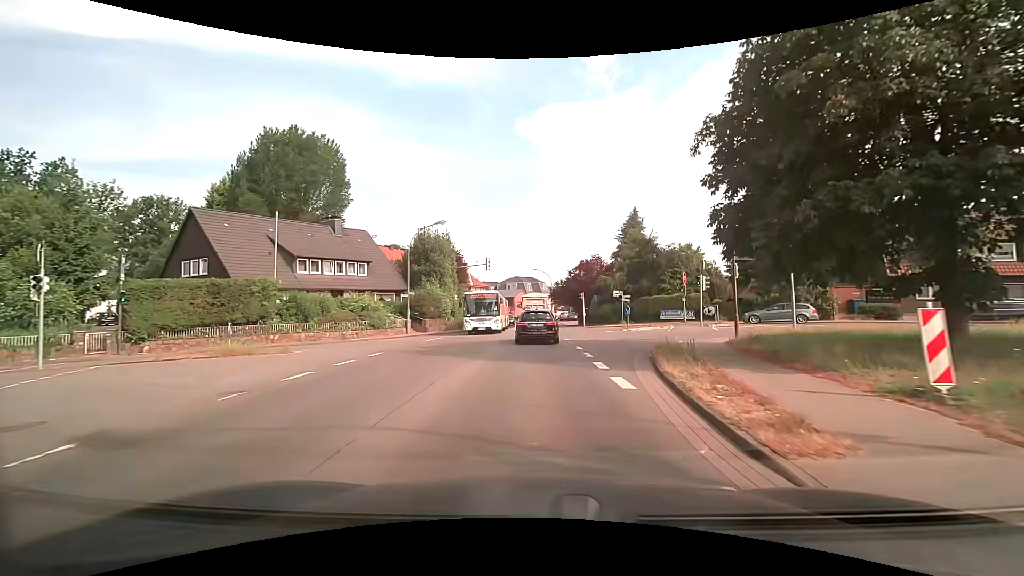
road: secondary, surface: asphalt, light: Day
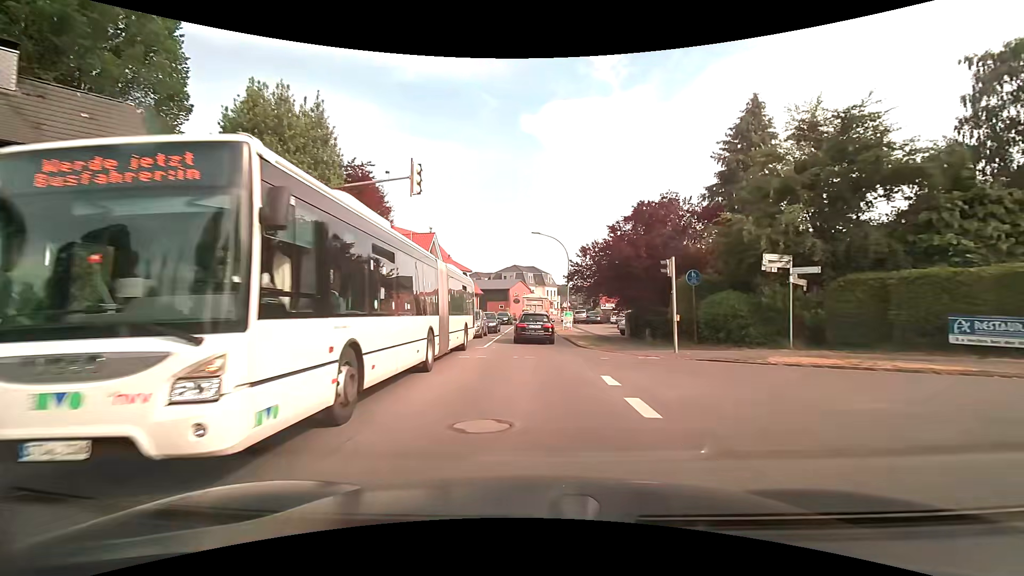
(+0.1, +29.8) m; 0°
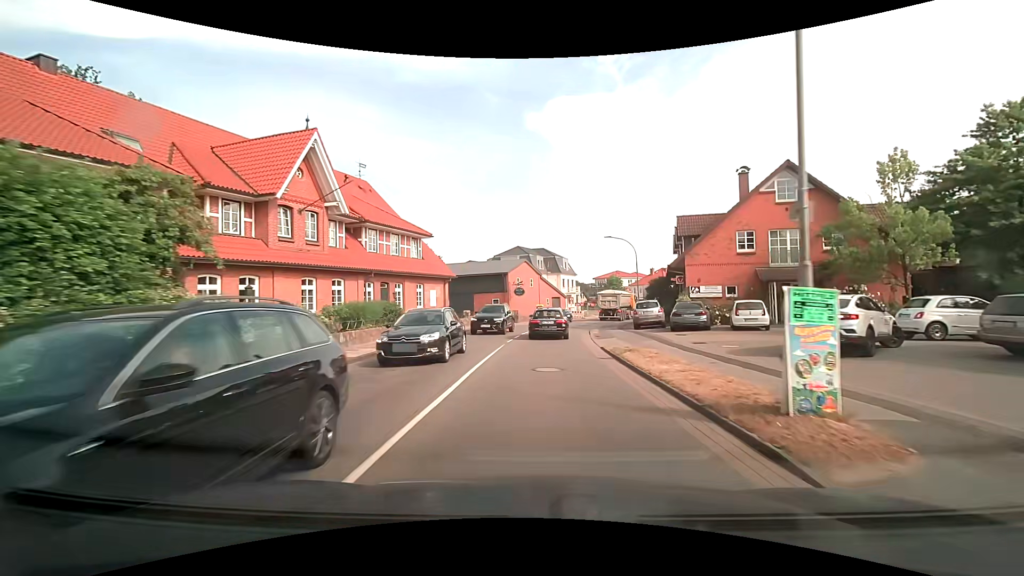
(-0.3, +32.2) m; -1°
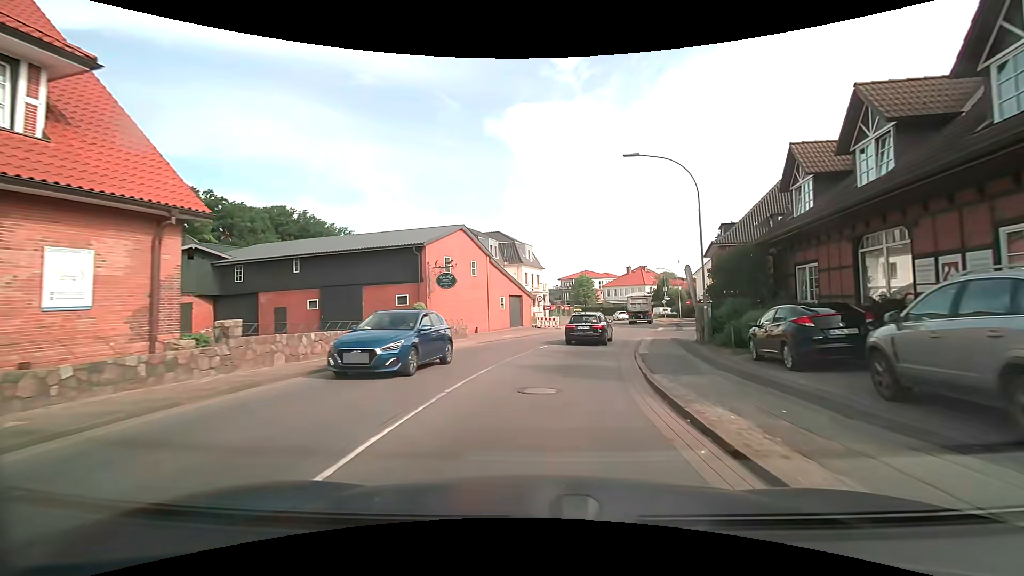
(+0.9, +26.2) m; +4°
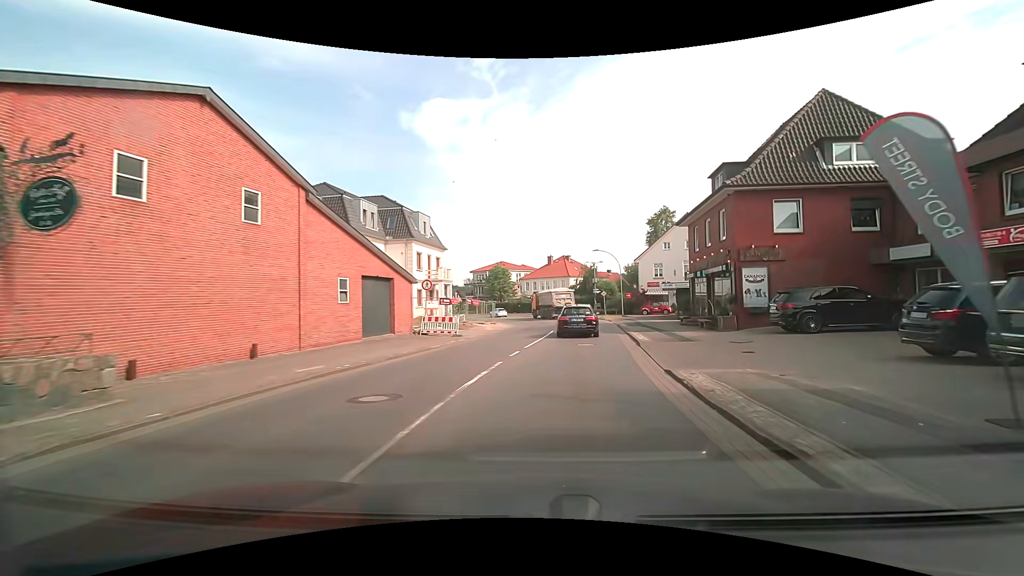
(+1.4, +19.1) m; +10°
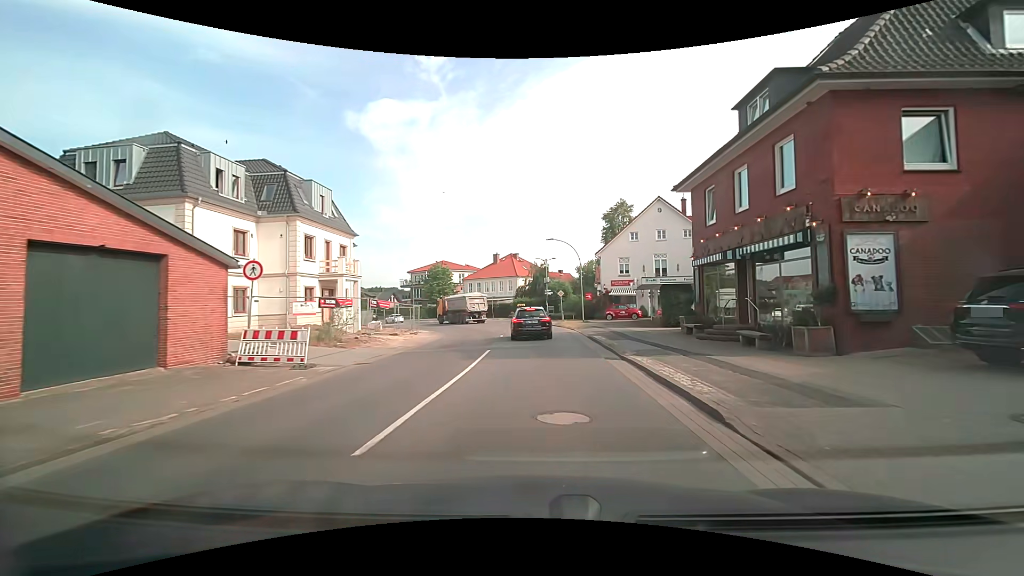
(+0.7, +12.0) m; +6°
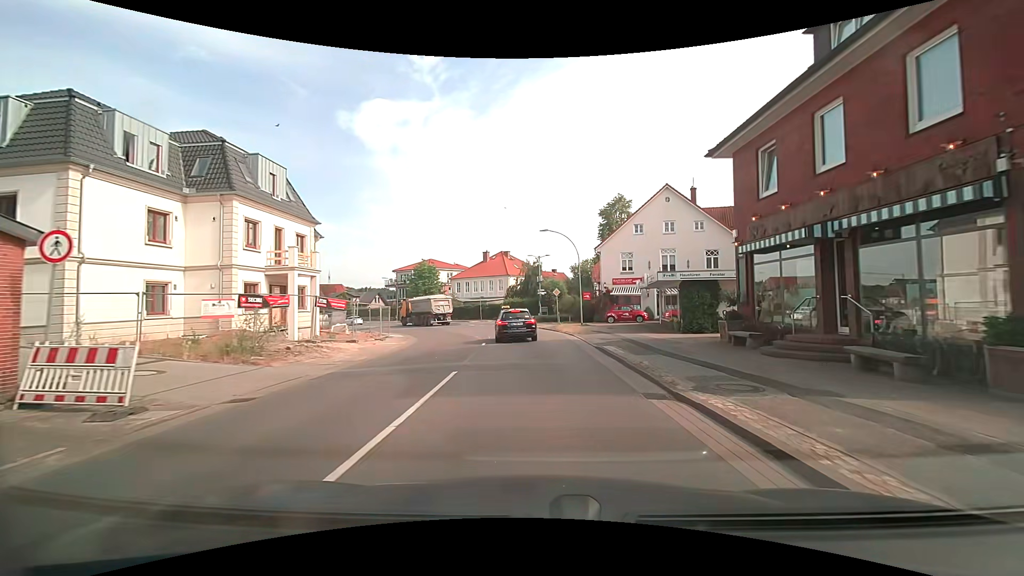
(+0.1, +5.7) m; +1°
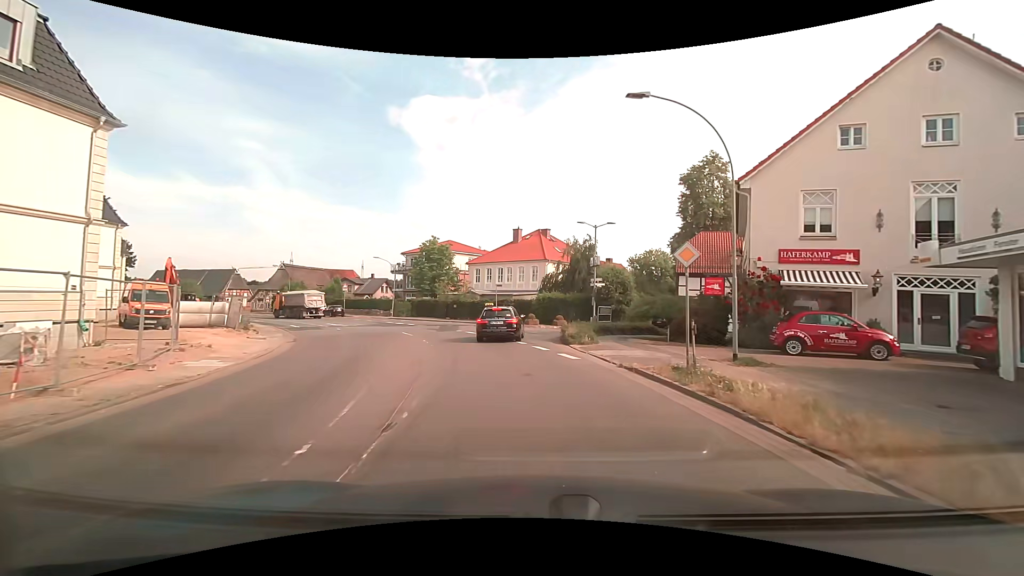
(-0.5, +24.5) m; -5°
(0, +10) (-2, +20) (-5, +29) (-9, +39) (-14, +47) (-20, +55) (-26, +63) (-33, +70) (-41, +76) (-49, +82) m
